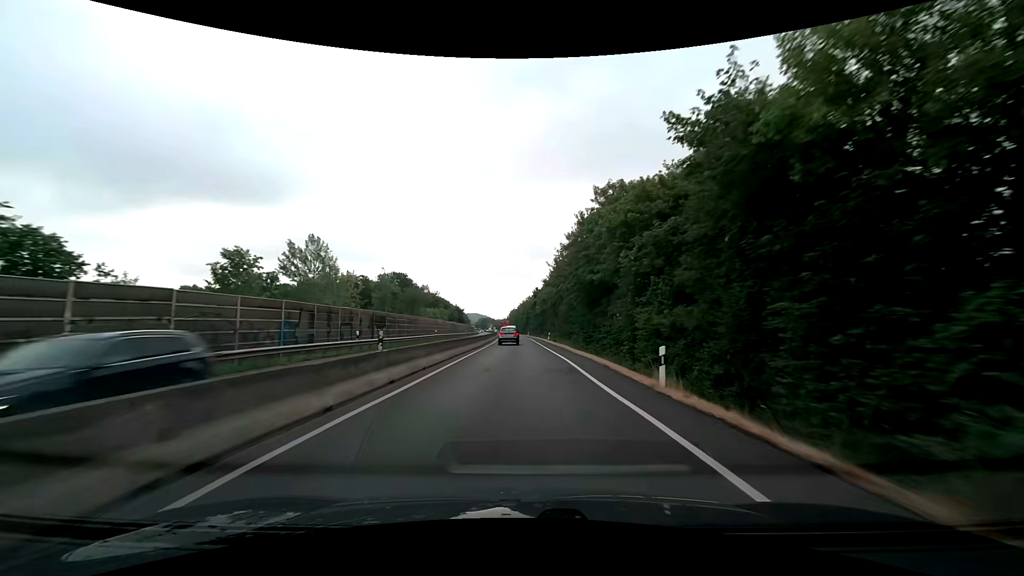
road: trunk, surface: asphalt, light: Day
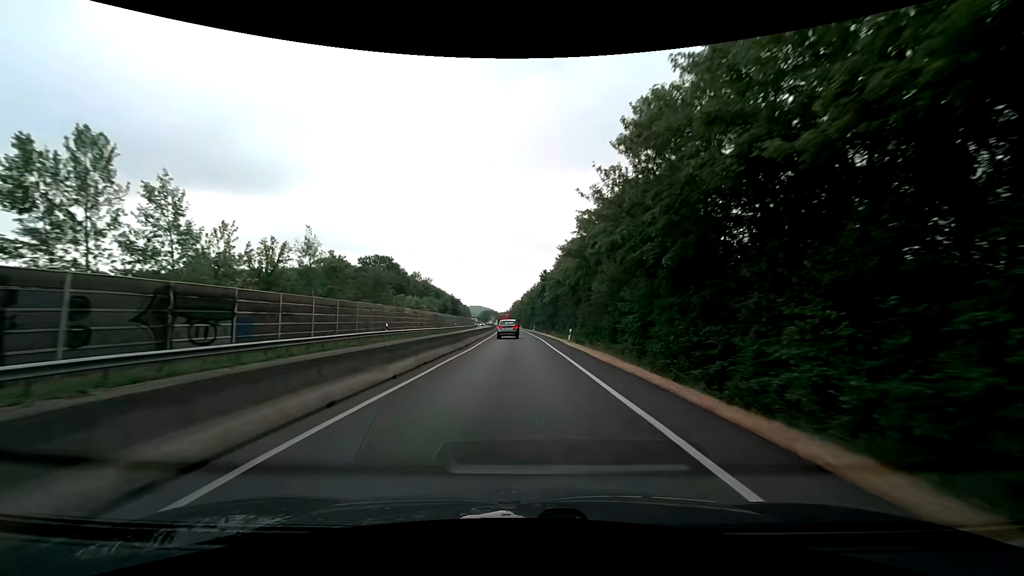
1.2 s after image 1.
(-0.2, +24.4) m; -1°
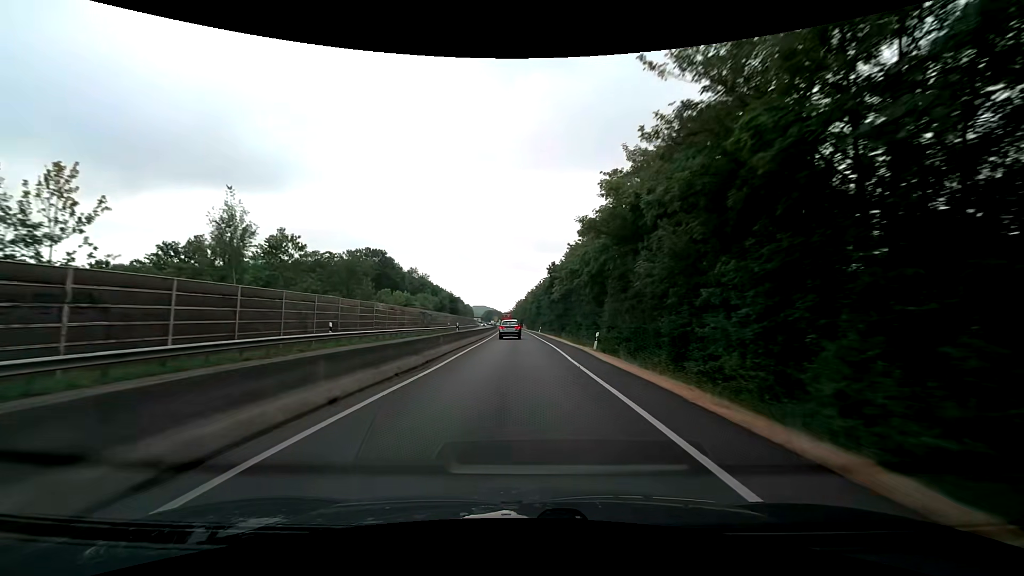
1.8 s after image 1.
(0.0, +12.1) m; -1°
(0, +10) (0, +20) (0, +30) (0, +40) (0, +50) (-1, +60) (-1, +70) (-1, +80) (-2, +90) (-2, +100) m
